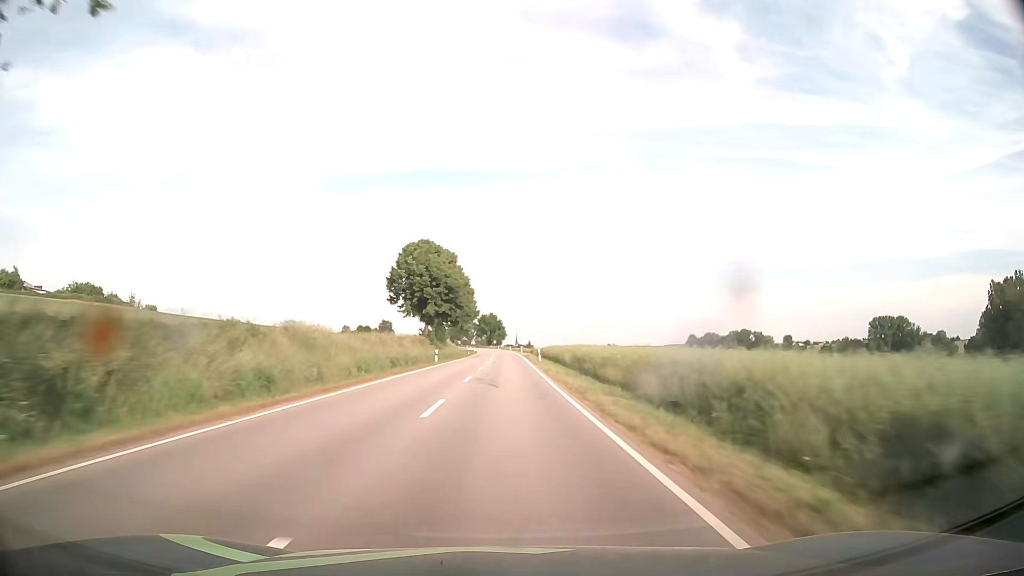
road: secondary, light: Day
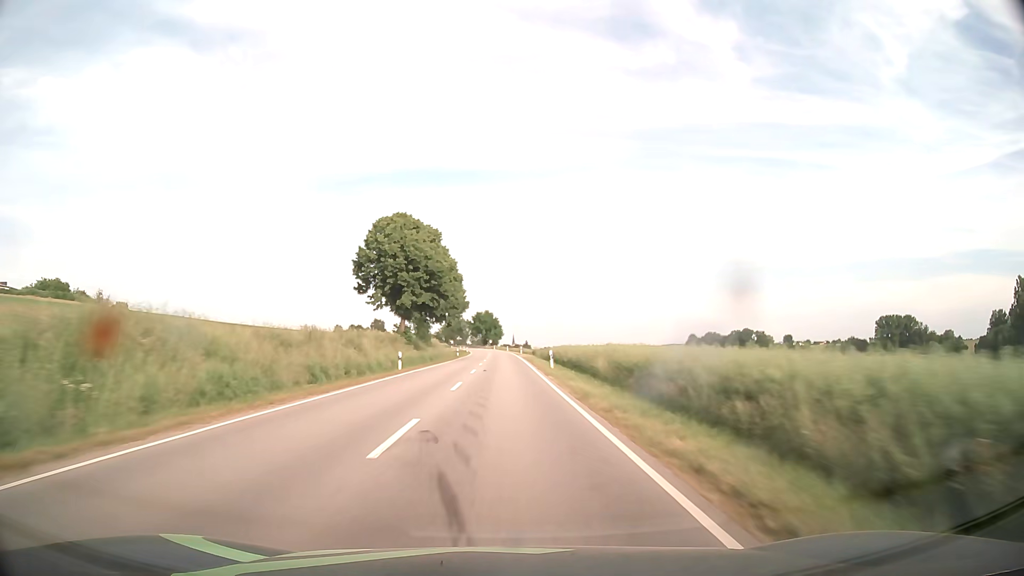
(0.0, +16.6) m; 0°
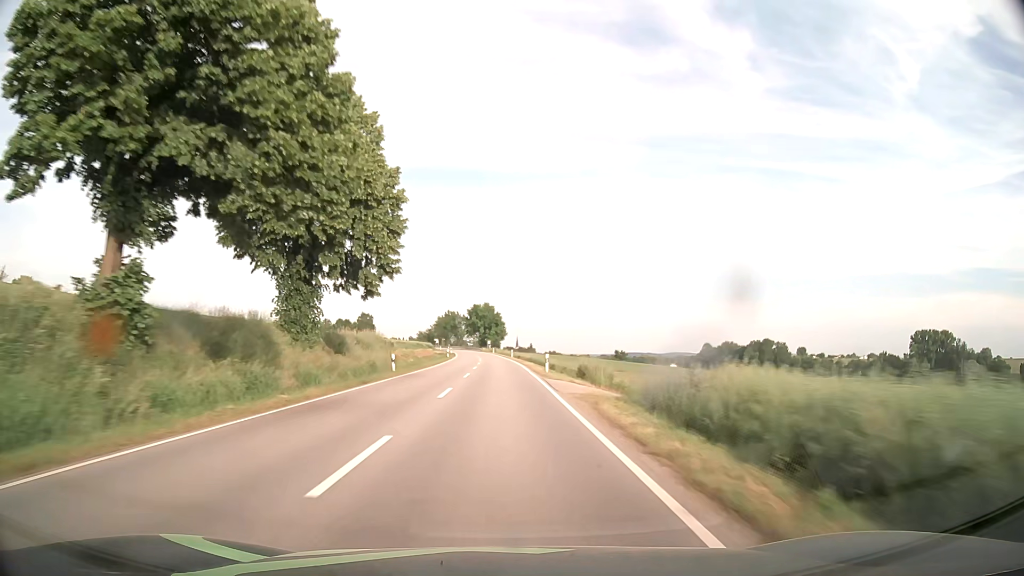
(-0.1, +50.0) m; 0°
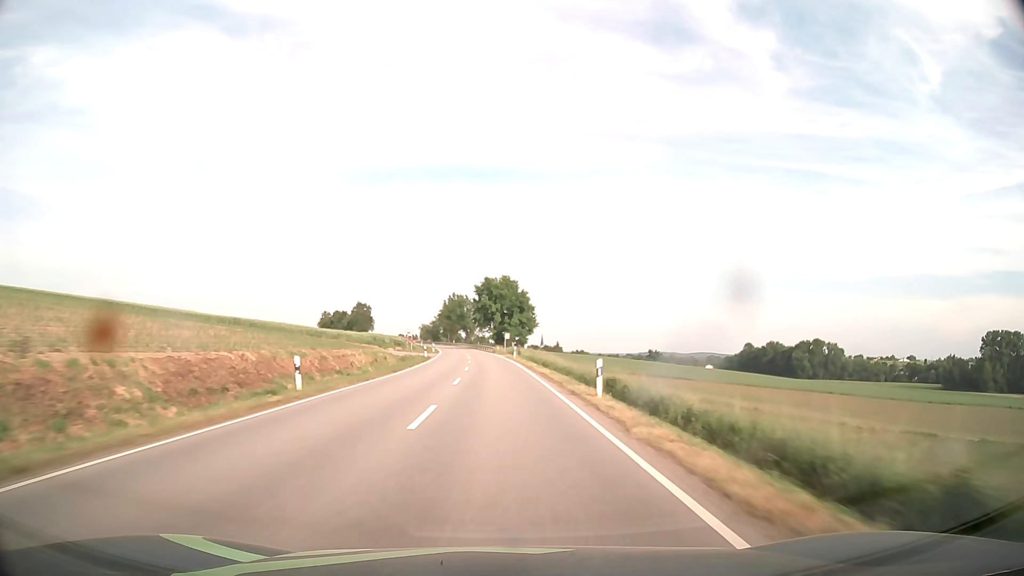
(-0.8, +67.3) m; -2°
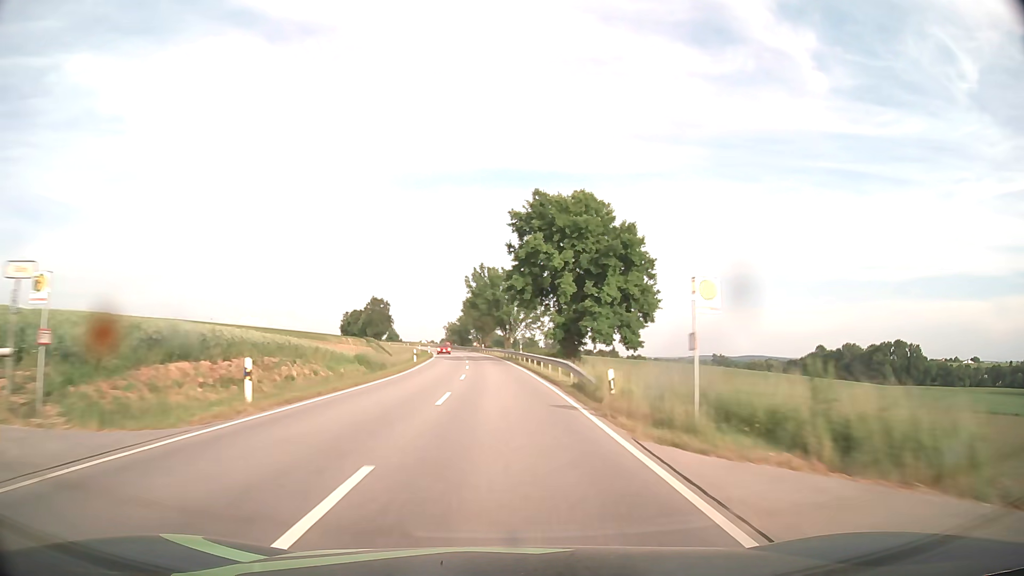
(-2.2, +67.7) m; -4°
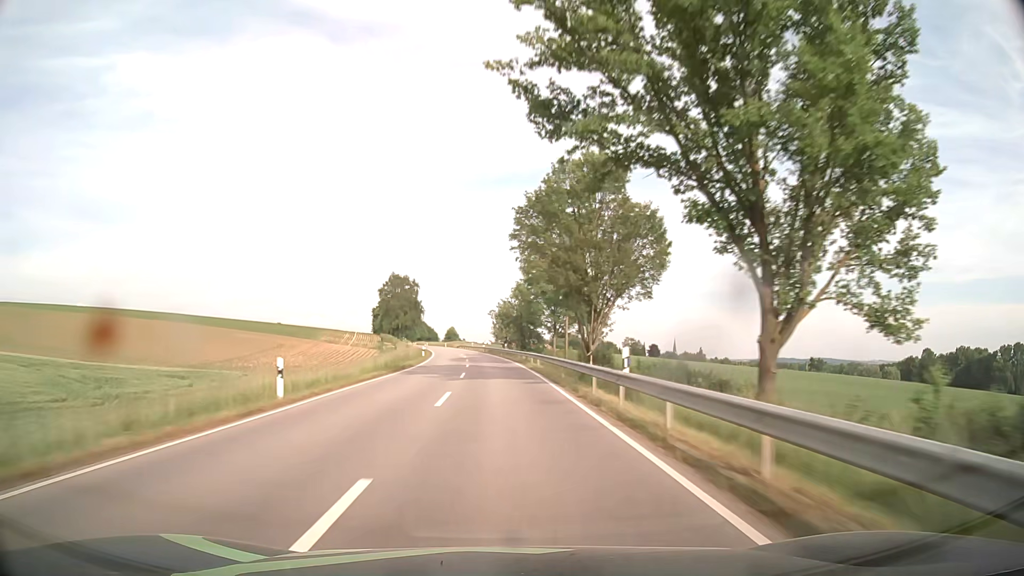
(-4.7, +84.8) m; -6°
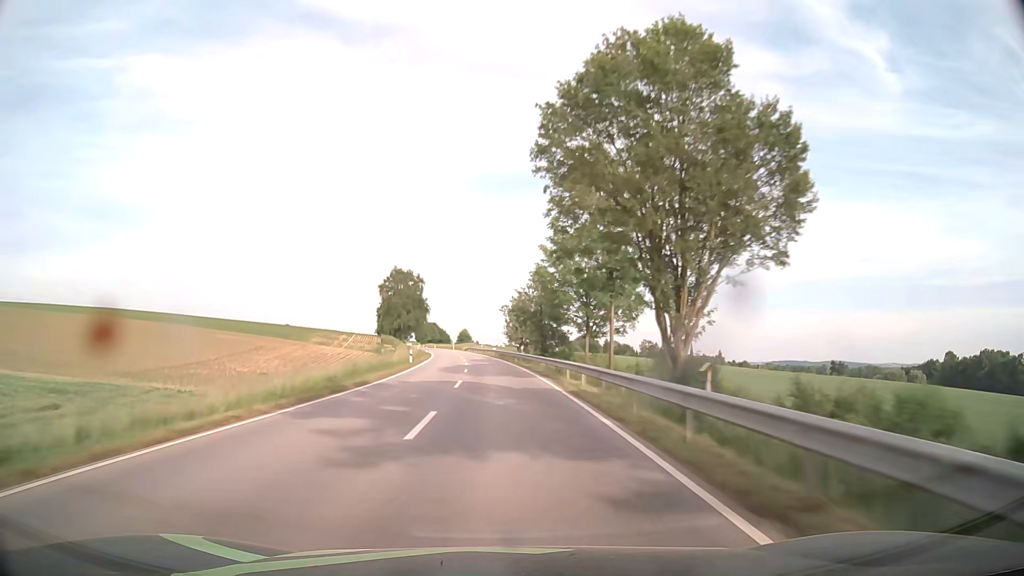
(-0.2, +17.1) m; -1°
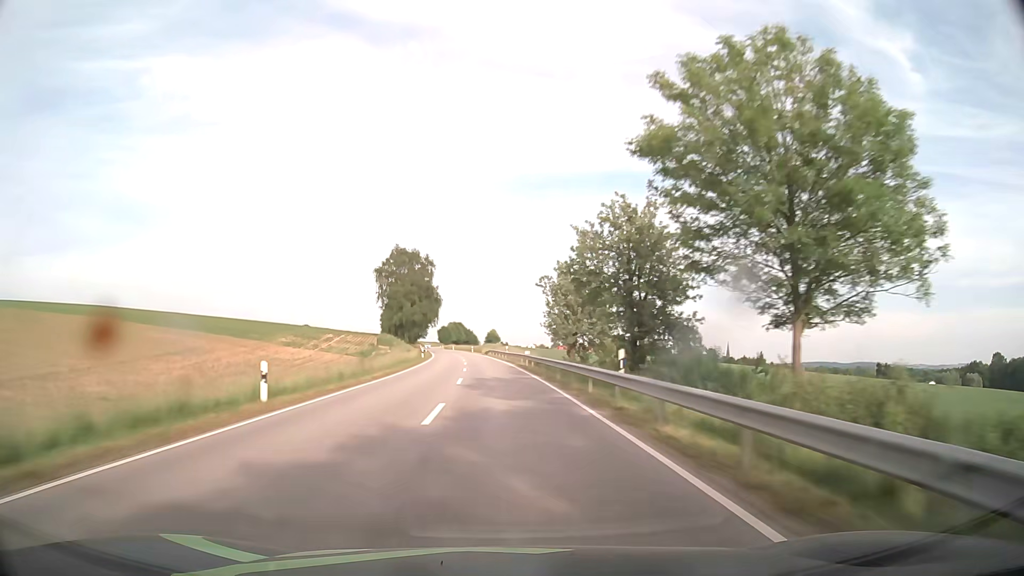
(-0.7, +34.2) m; -2°
(0, +10) (0, +20) (-1, +30) (-1, +40) (-2, +50) (-2, +60) (-3, +70) (-4, +80) (-5, +90) (-6, +100) m
